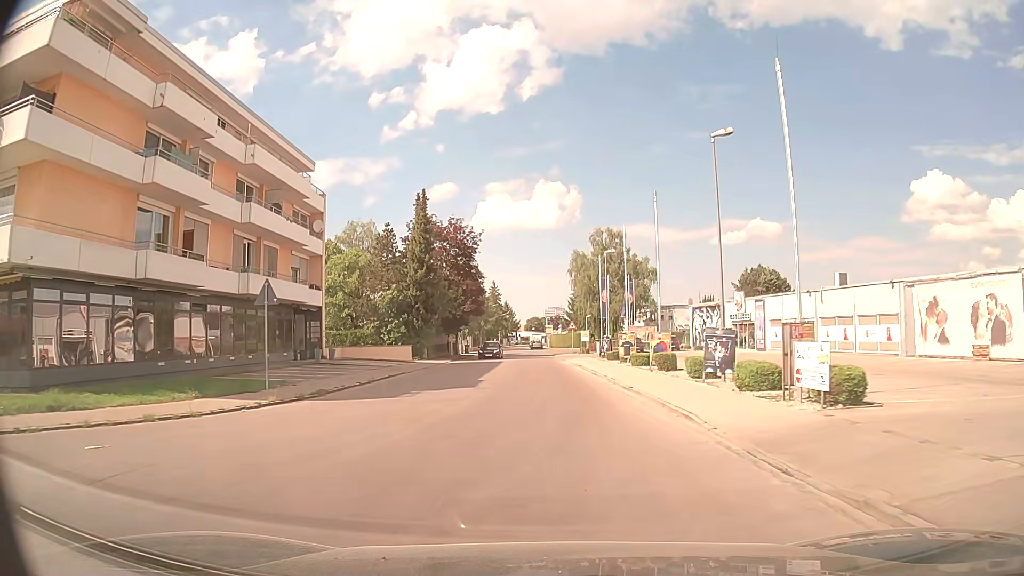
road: residential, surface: asphalt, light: Day
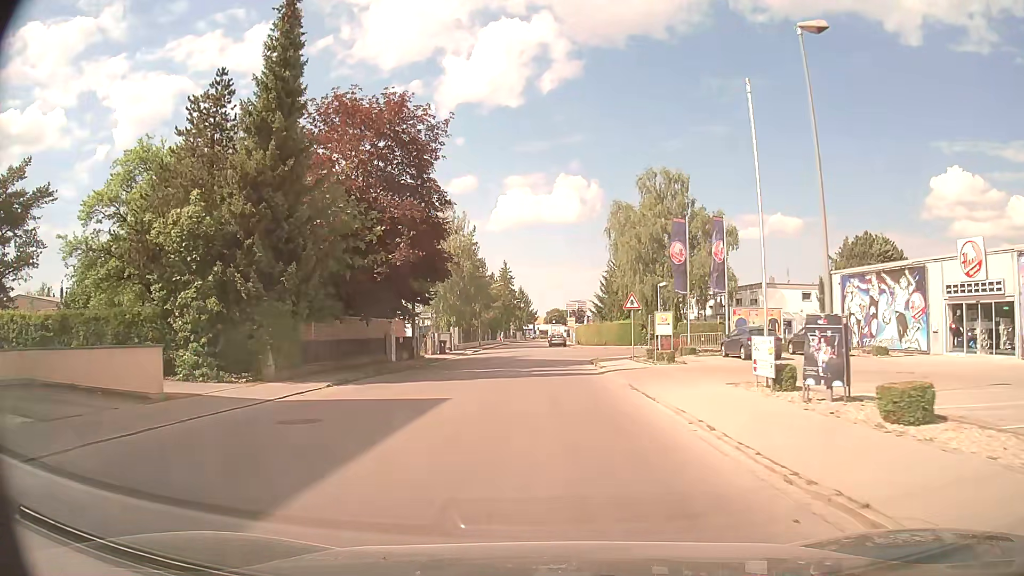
(-0.1, +33.1) m; -1°
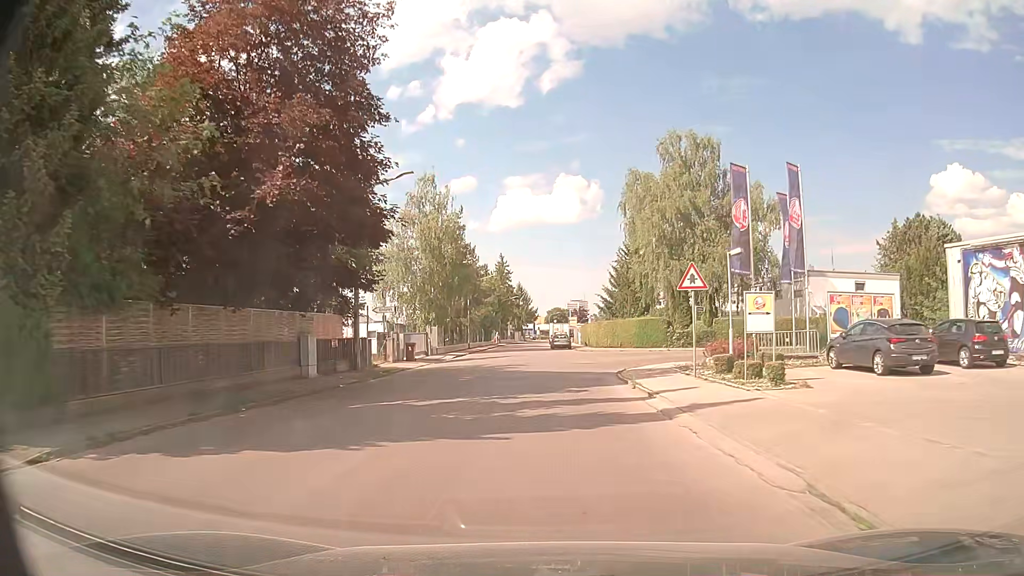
(0.0, +12.6) m; 0°
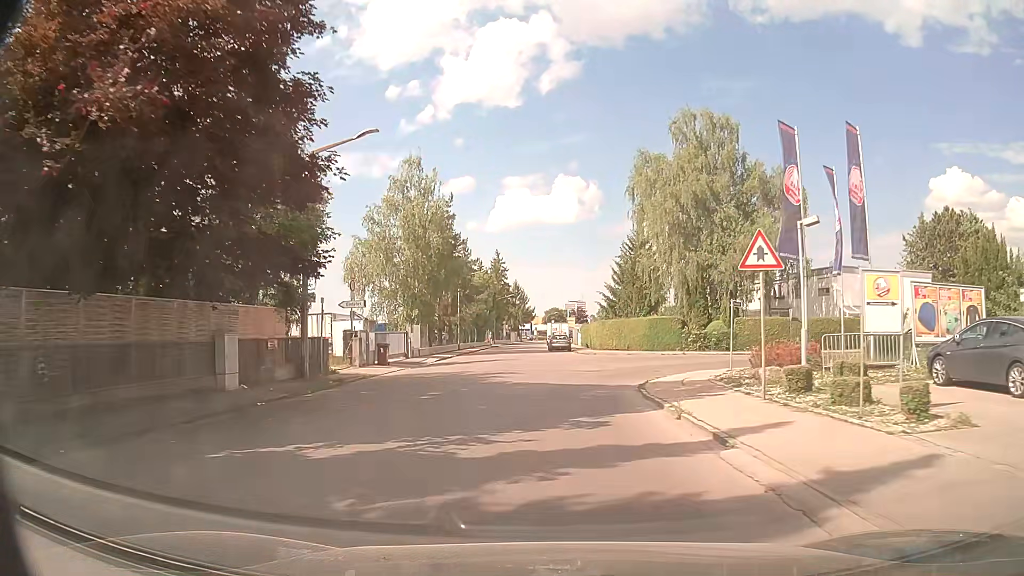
(0.0, +6.1) m; +1°
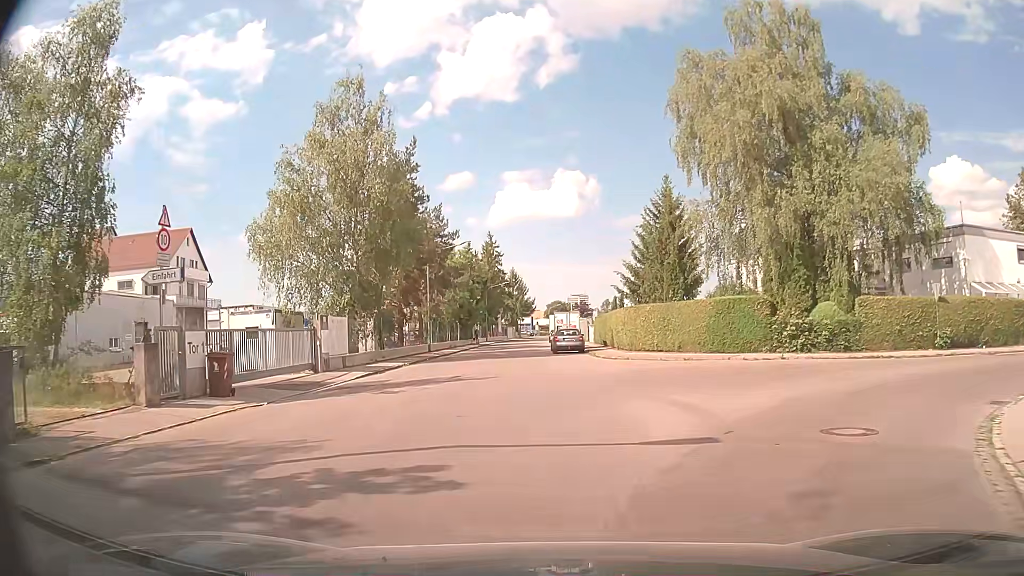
(-0.1, +17.1) m; -1°
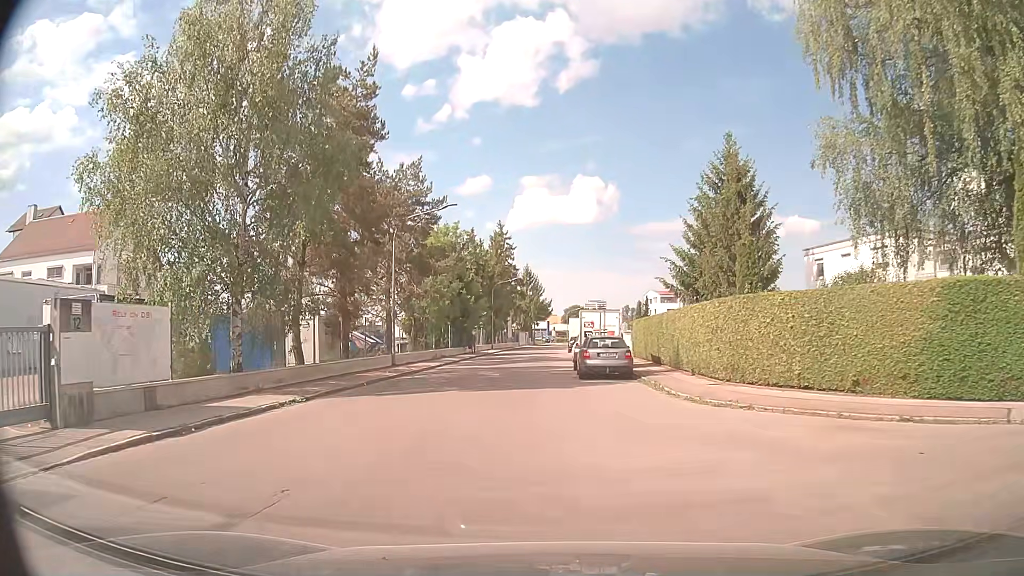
(0.0, +15.4) m; -1°
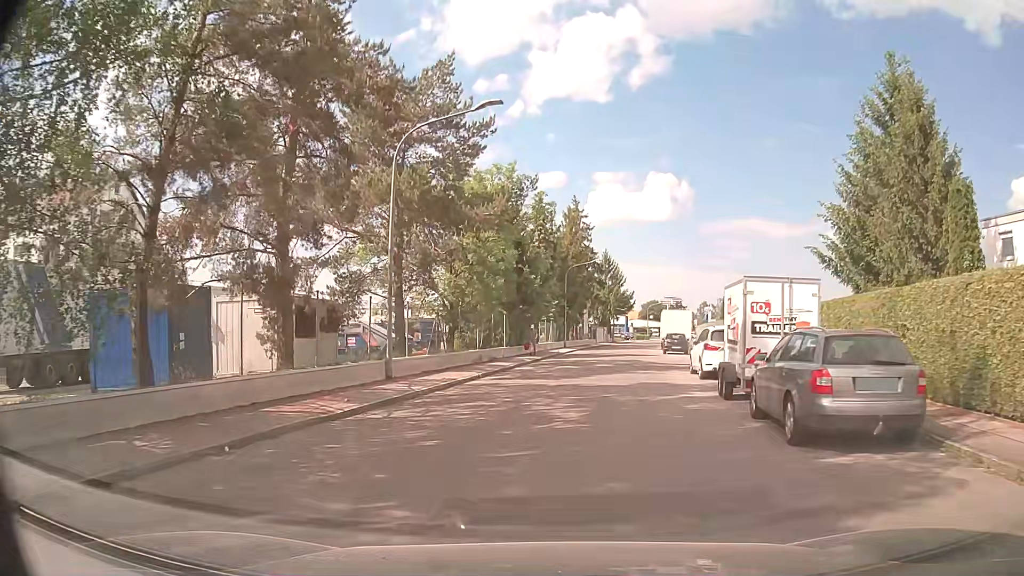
(-0.8, +13.9) m; -7°
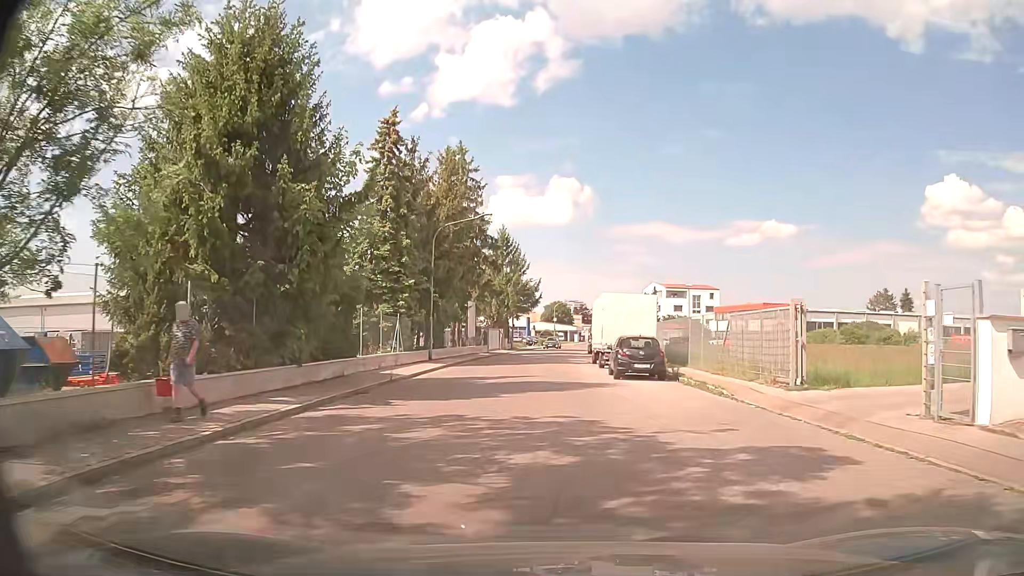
(+2.5, +23.9) m; +8°
(0, +10) (0, +20) (+1, +30) (+1, +40) (+1, +50) (+2, +60) (+4, +70) (+5, +80) (+7, +90) (+8, +100) m
